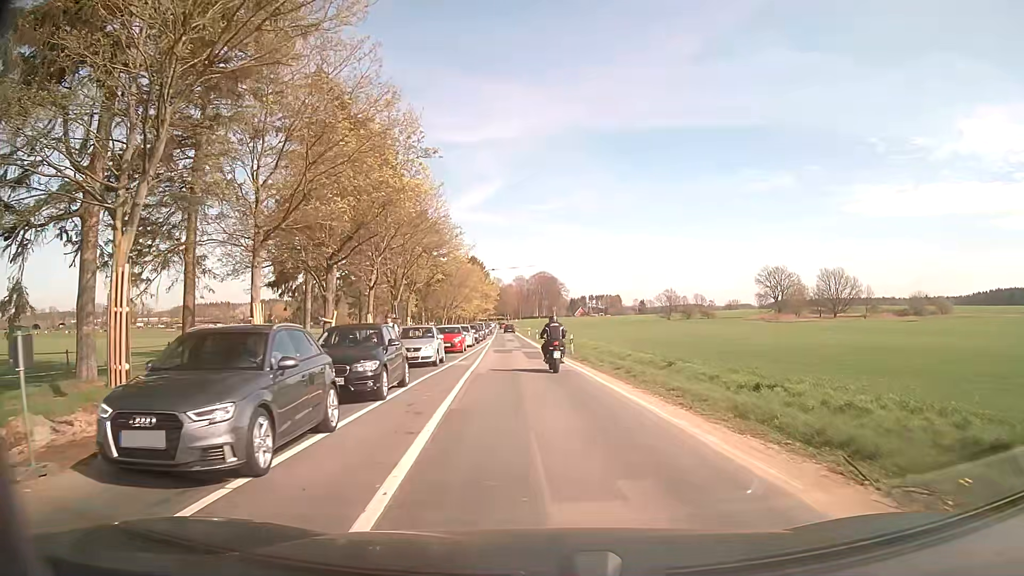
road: secondary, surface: asphalt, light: Day
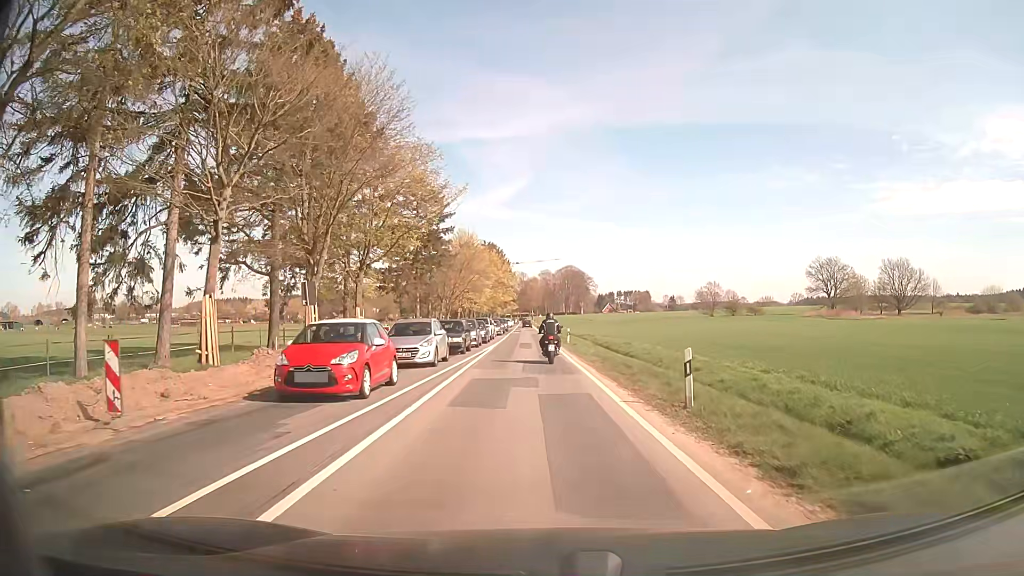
(-0.8, +23.0) m; -4°
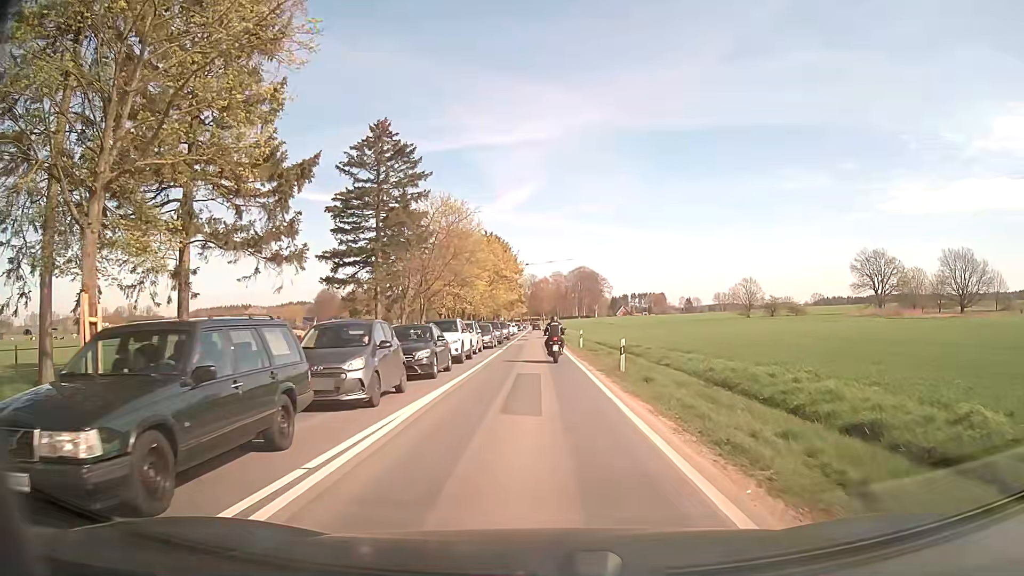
(0.0, +23.8) m; -1°
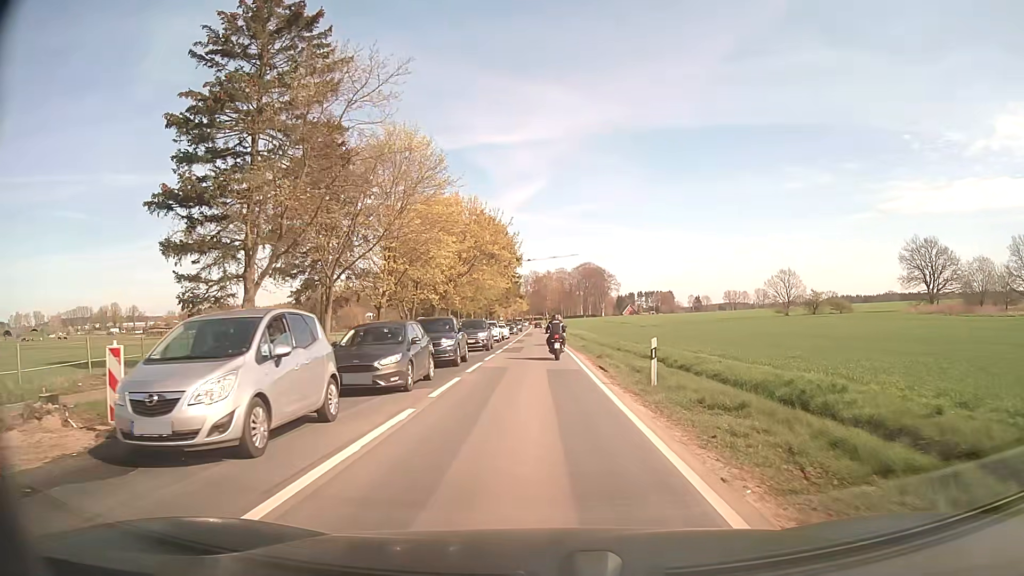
(+0.4, +25.1) m; +1°
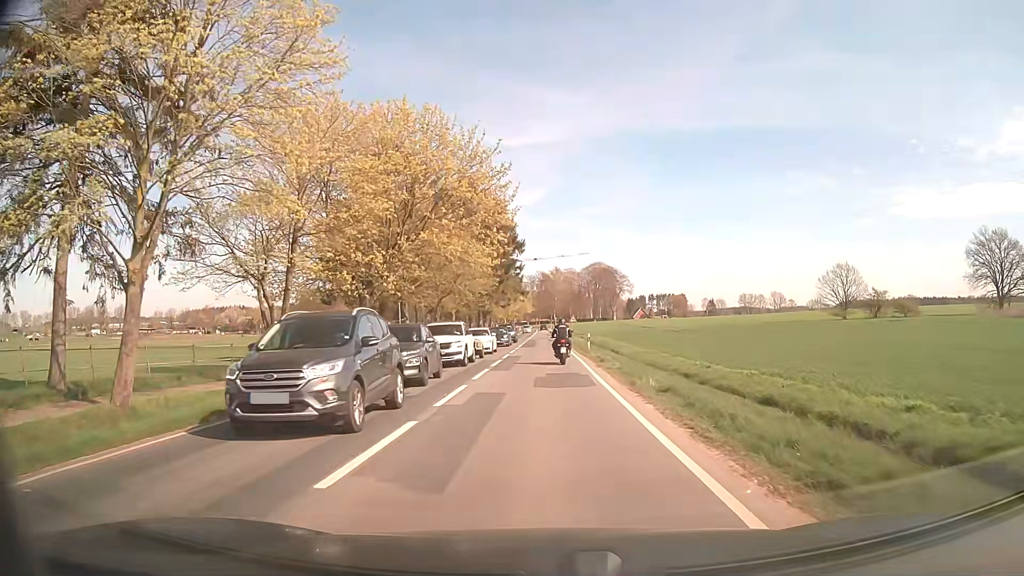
(-0.1, +25.4) m; -1°
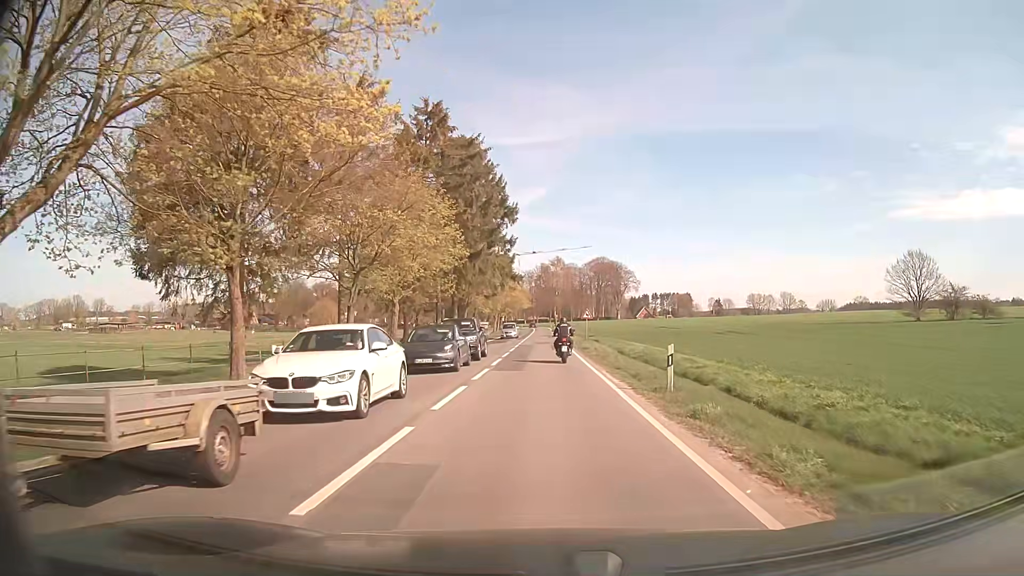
(+0.1, +25.6) m; 0°
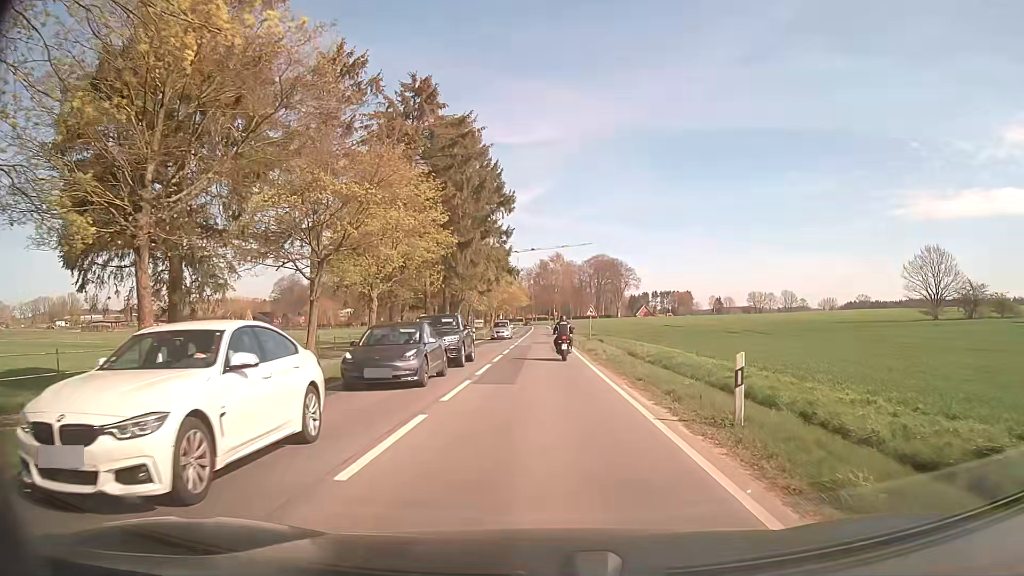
(0.0, +5.1) m; 0°
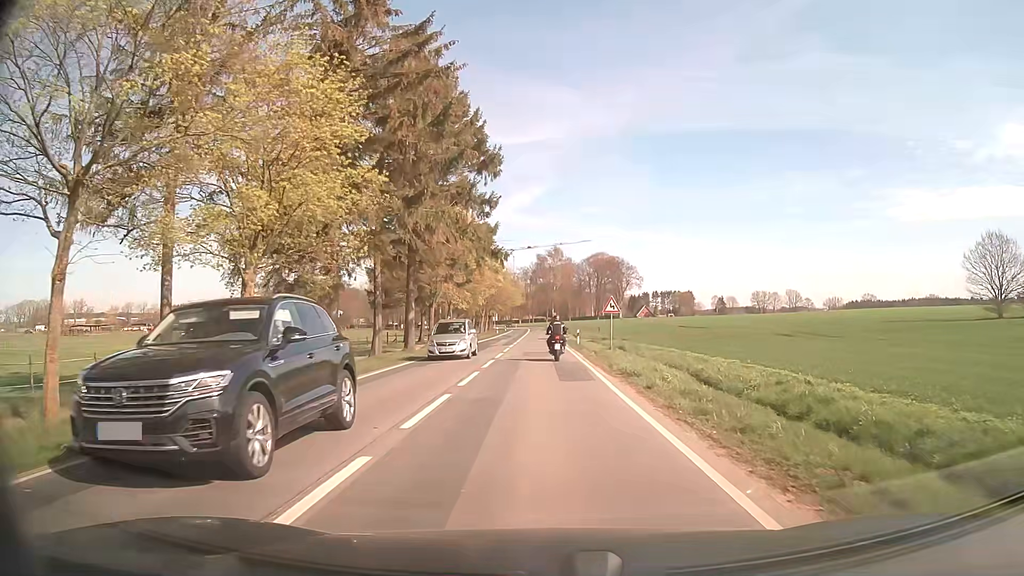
(+0.1, +15.5) m; +1°
(0, +10) (0, +20) (0, +30) (0, +40) (0, +50) (0, +60) (0, +70) (0, +80) (0, +90) (0, +100) m
